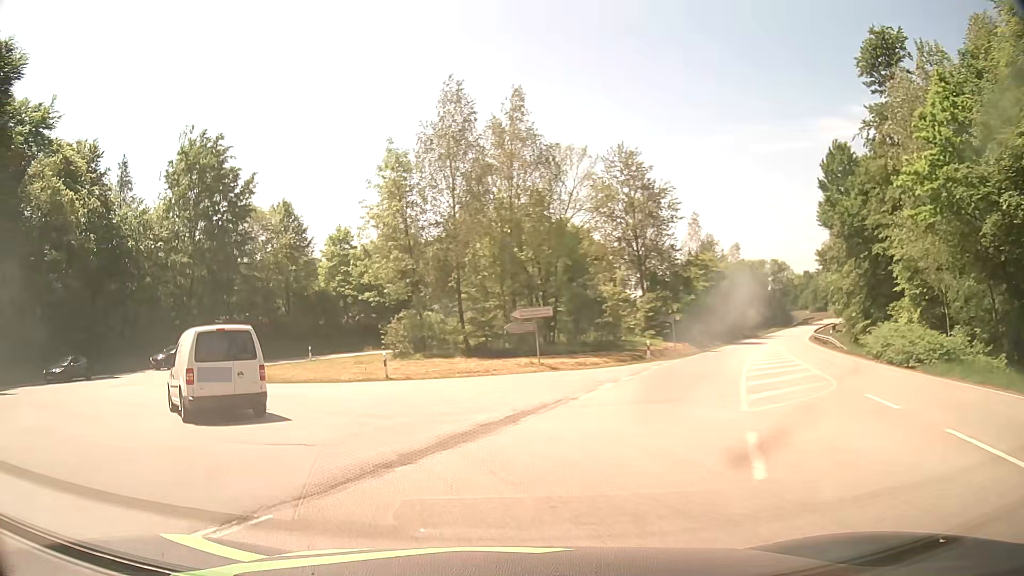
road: secondary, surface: asphalt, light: Day
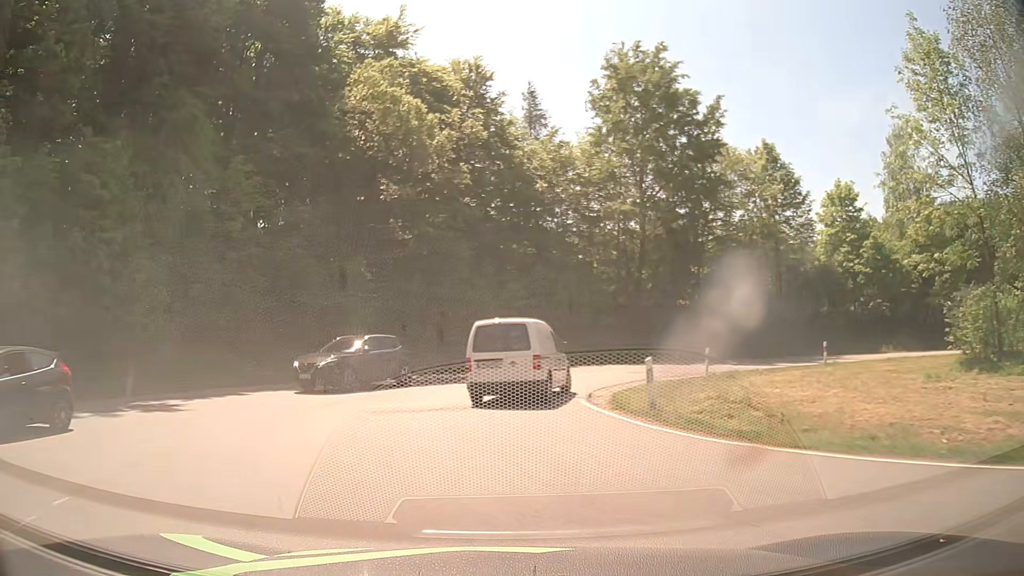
(-5.9, +16.8) m; -40°
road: tertiary
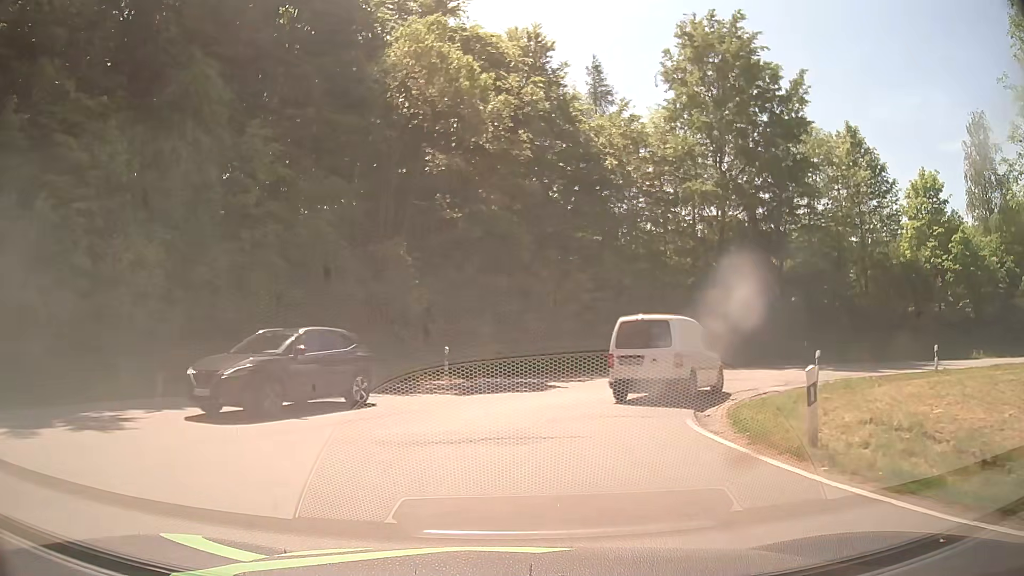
(-0.2, +4.8) m; -5°
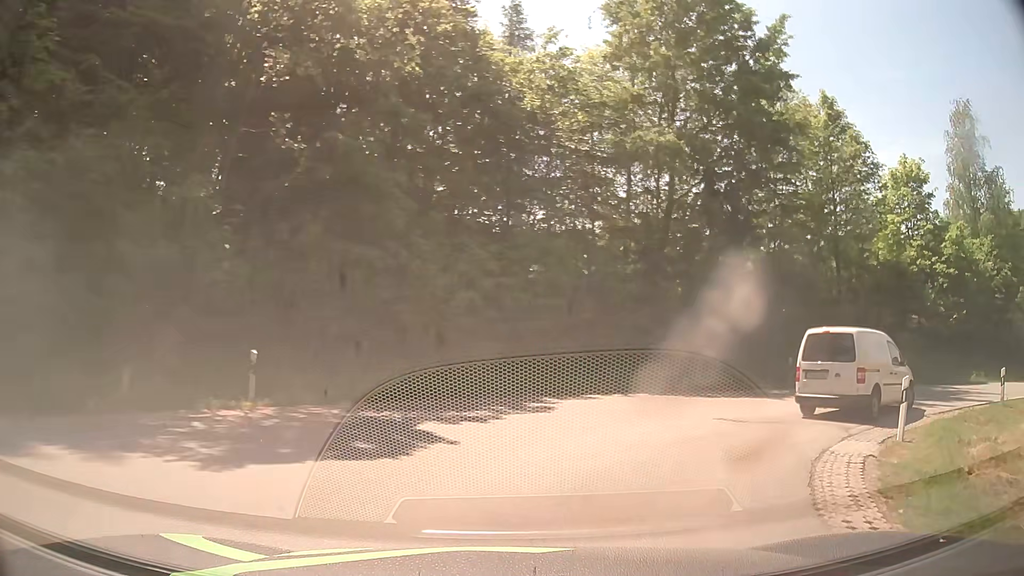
(+0.6, +9.6) m; +11°
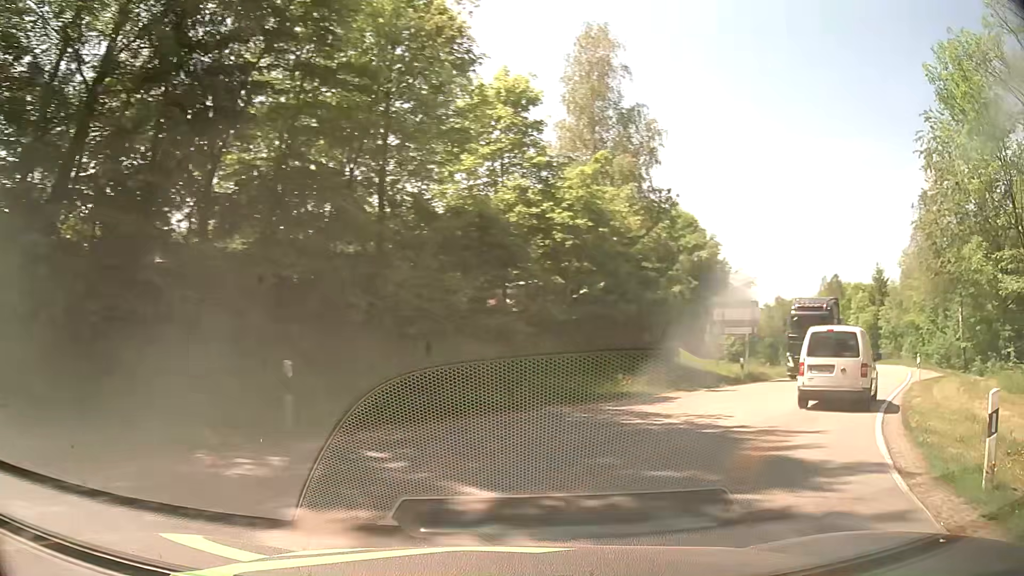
(+4.5, +13.2) m; +41°
